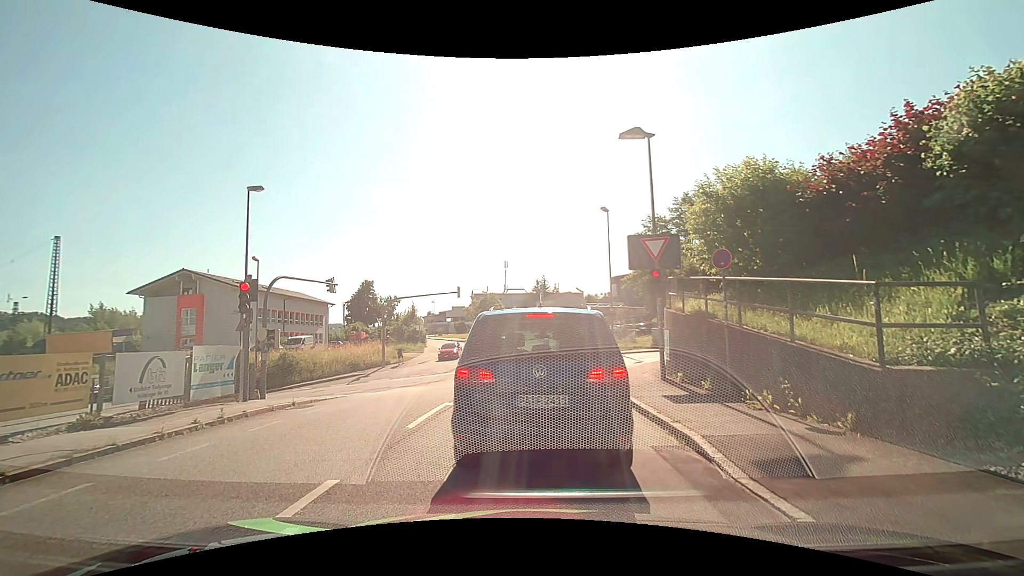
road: tertiary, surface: asphalt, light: Day
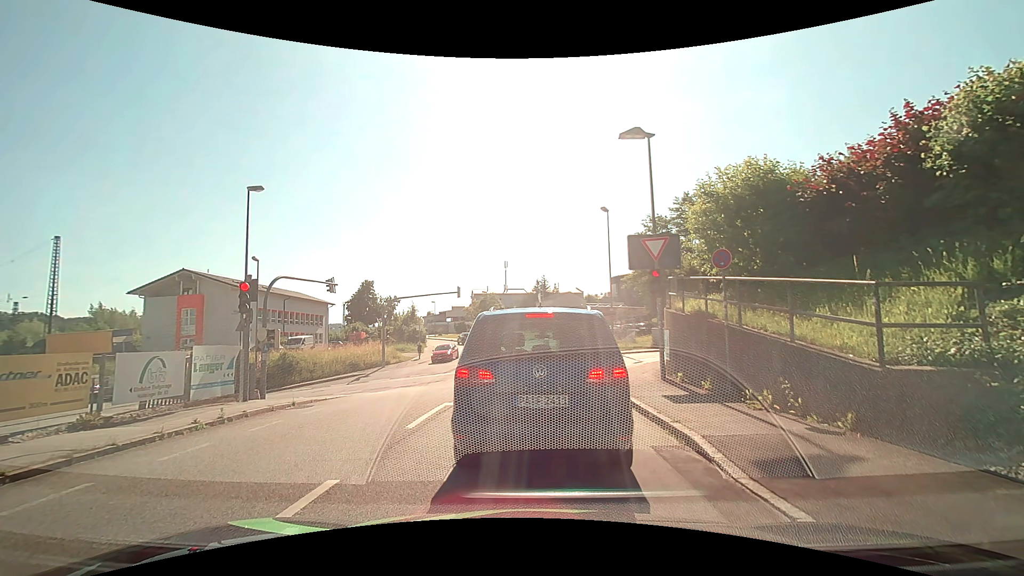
(0.0, 0.0) m; 0°
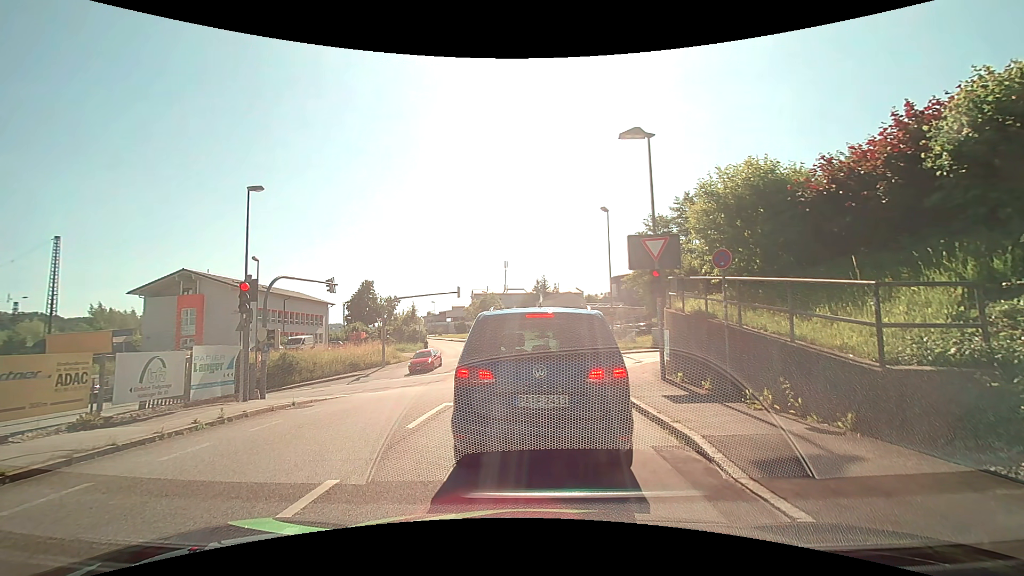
(0.0, 0.0) m; 0°
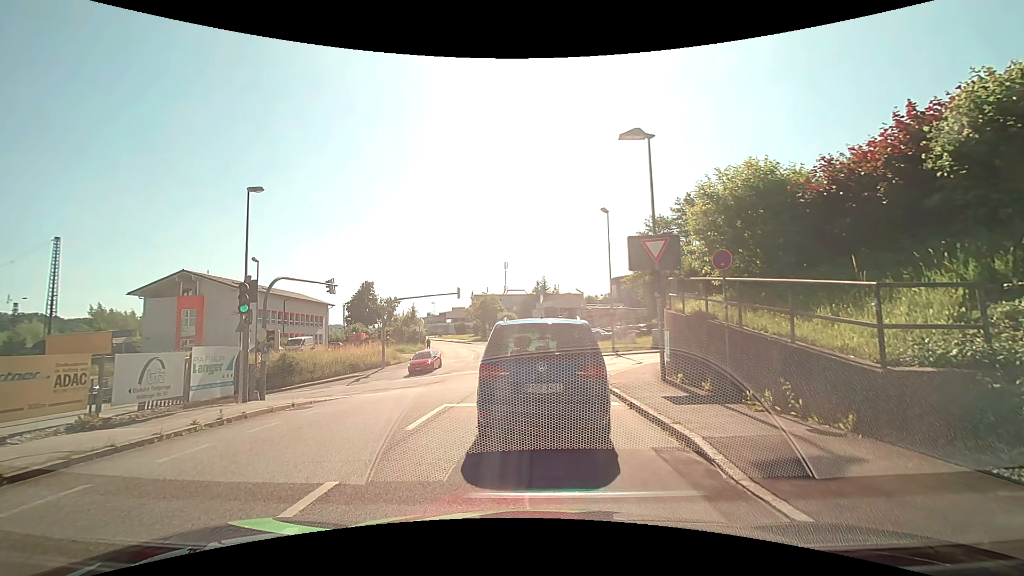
(0.0, 0.0) m; 0°
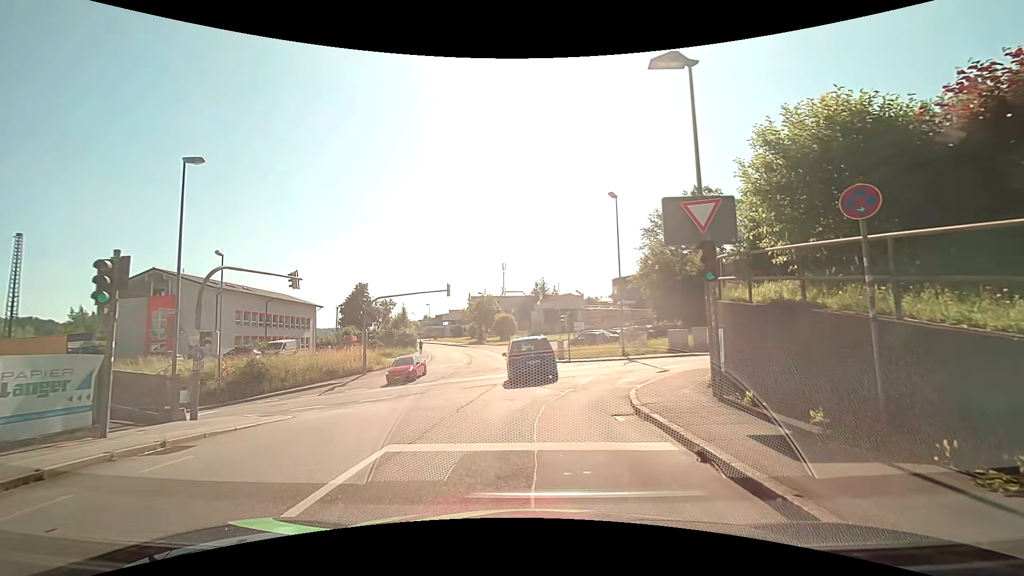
(+0.1, +4.6) m; +3°
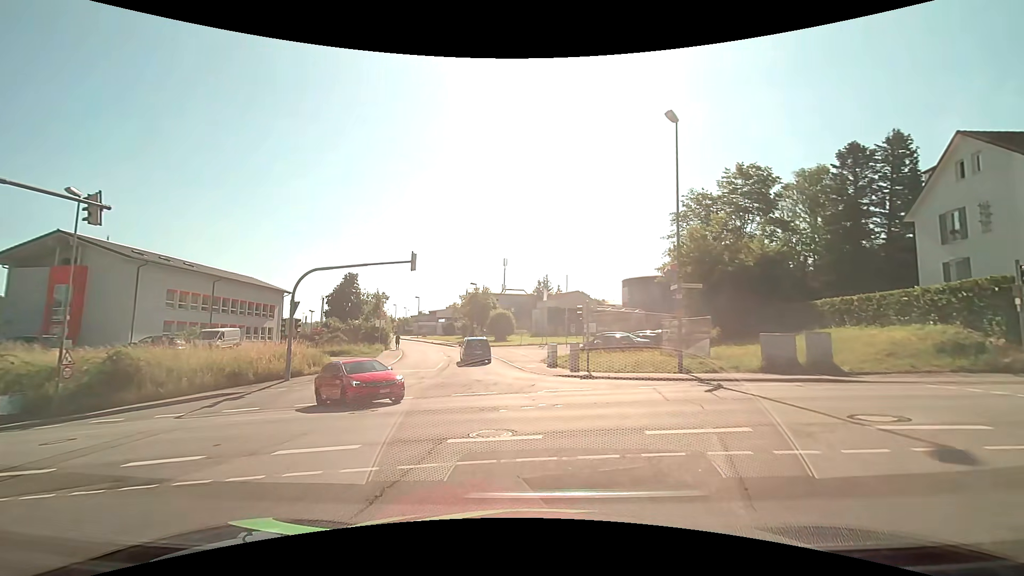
(-0.2, +11.9) m; -2°
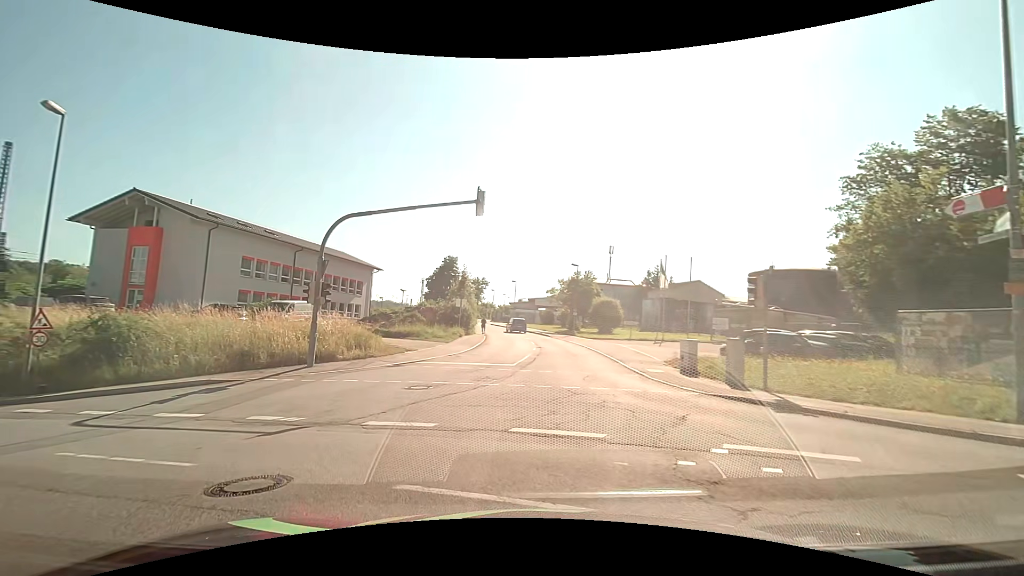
(-0.1, +9.0) m; -10°
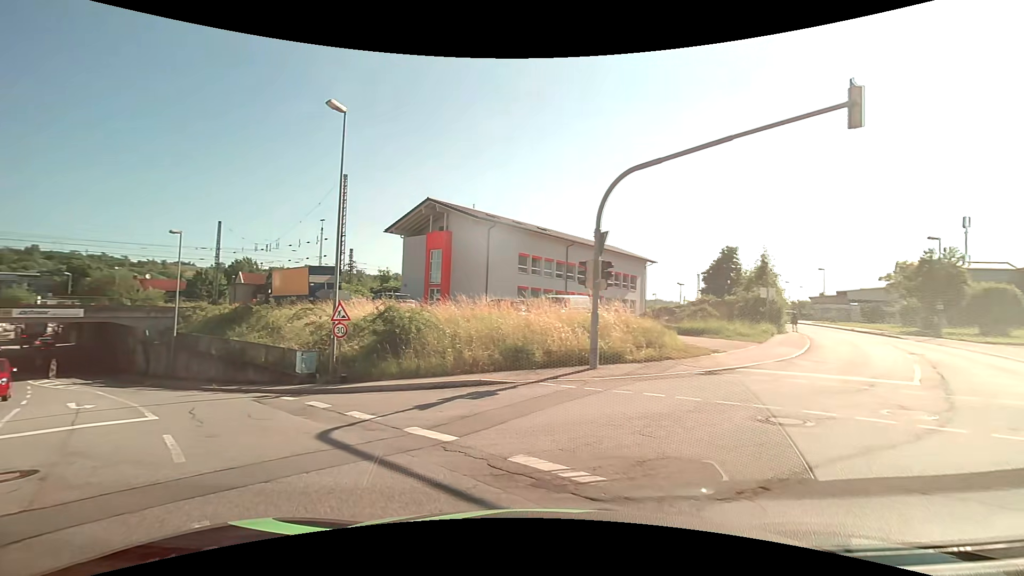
(-1.4, +5.3) m; -29°
